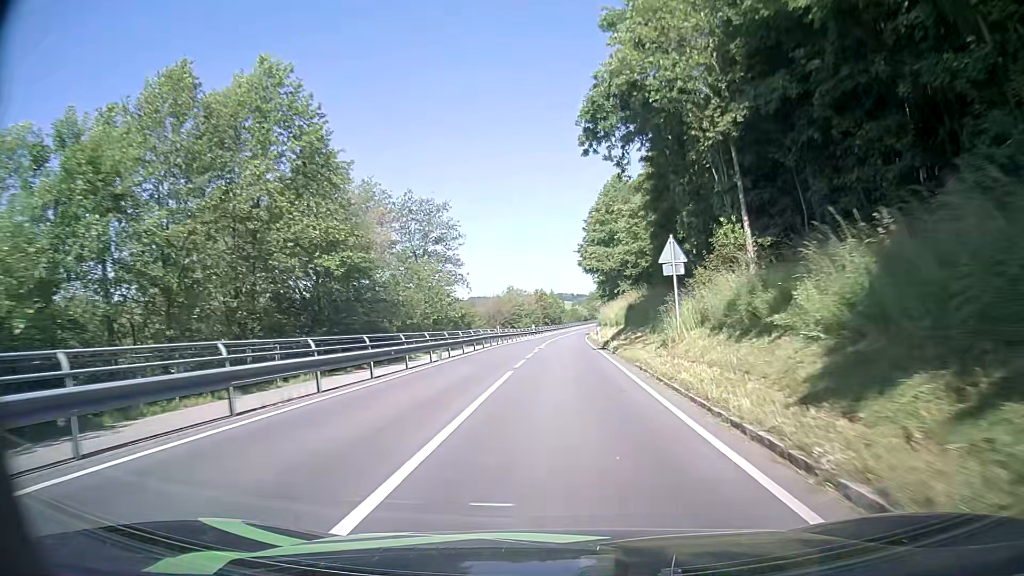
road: secondary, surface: asphalt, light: Day
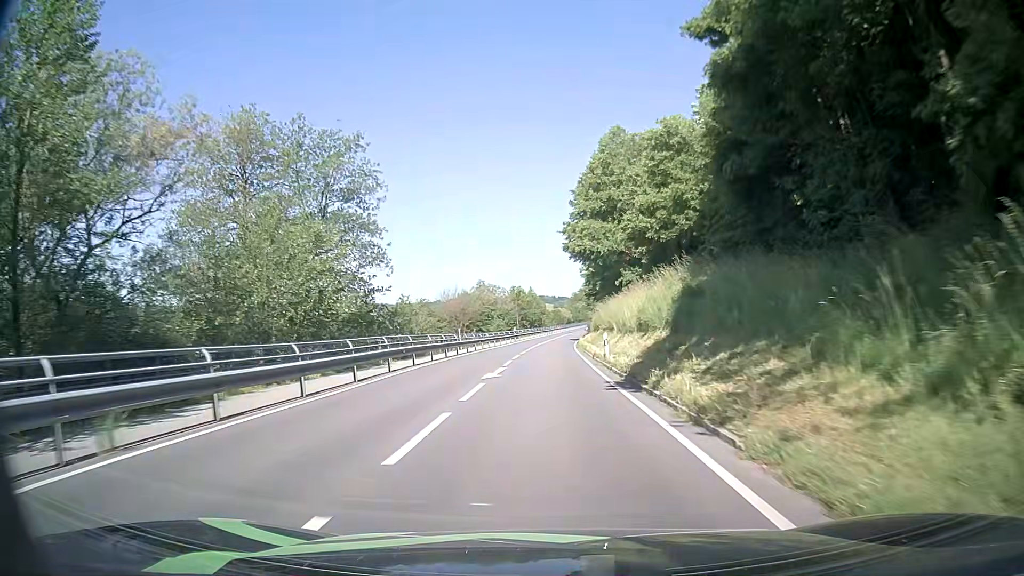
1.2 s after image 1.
(+0.6, +20.2) m; +2°
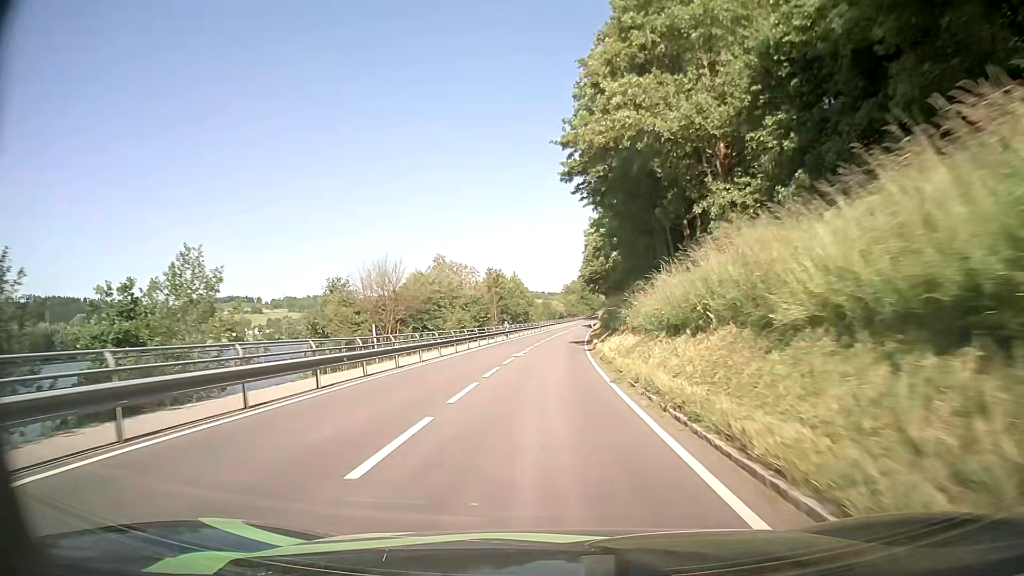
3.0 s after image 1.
(0.0, +30.7) m; 0°
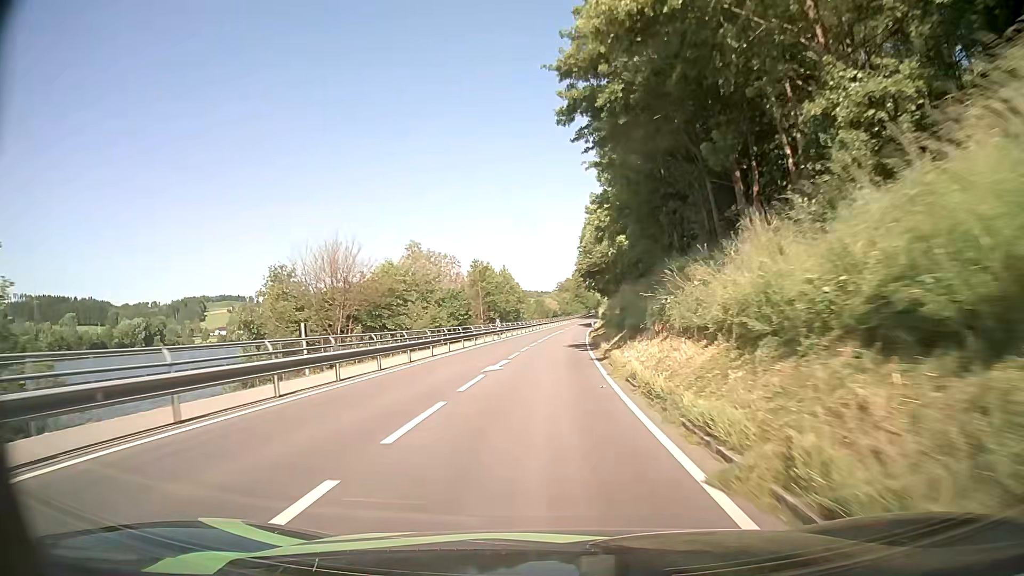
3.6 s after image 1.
(+0.1, +10.3) m; +1°
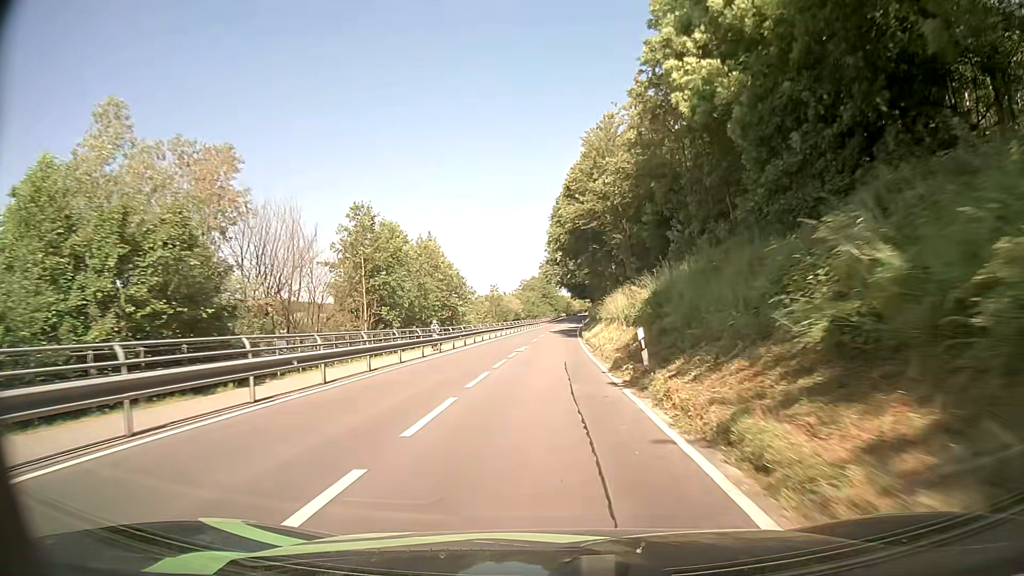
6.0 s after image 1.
(+0.5, +41.5) m; +3°
